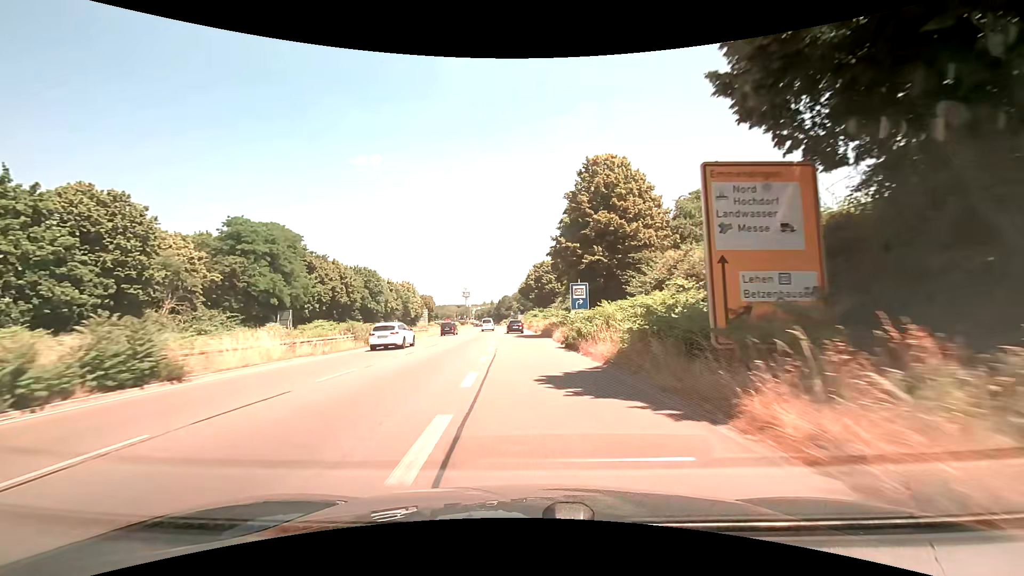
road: trunk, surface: asphalt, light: Day
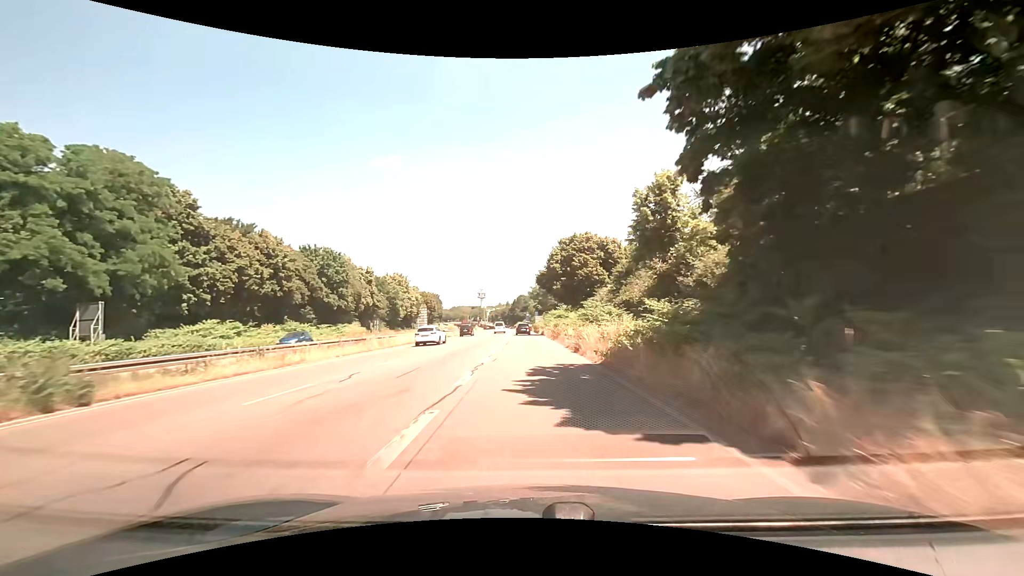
(-0.7, +30.2) m; -2°
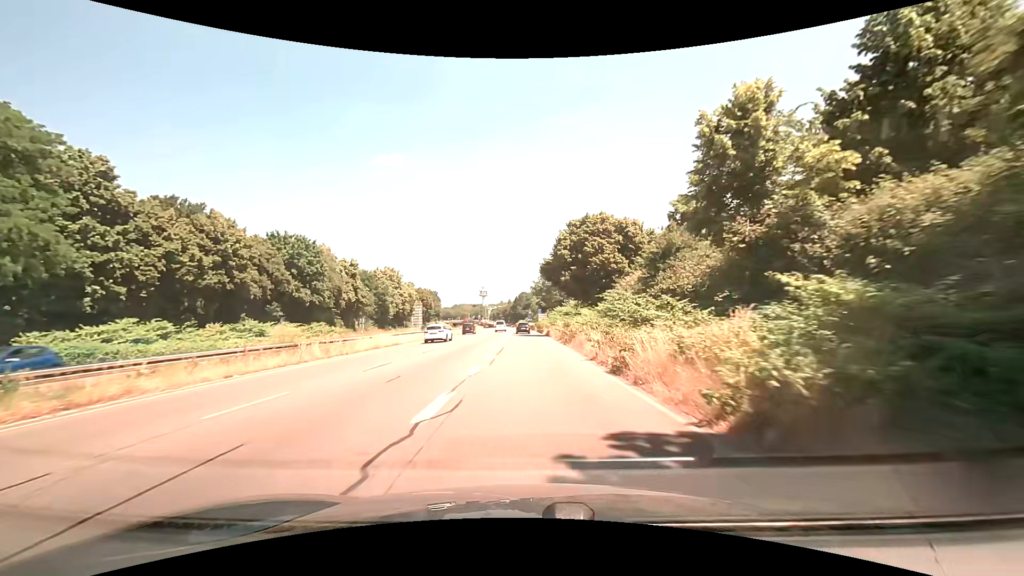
(0.0, +10.2) m; 0°
